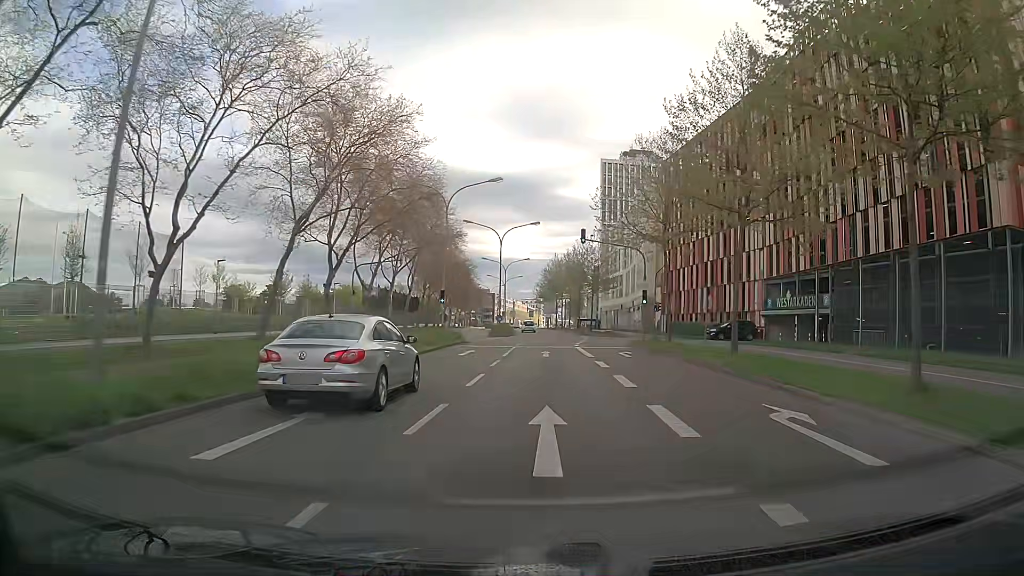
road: secondary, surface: asphalt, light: Day
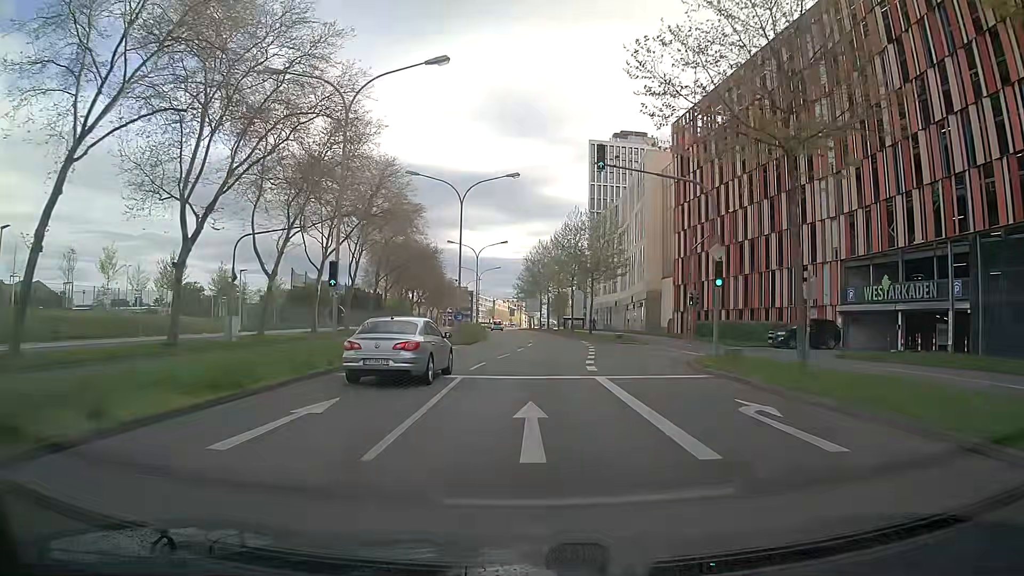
(+0.4, +19.5) m; +2°
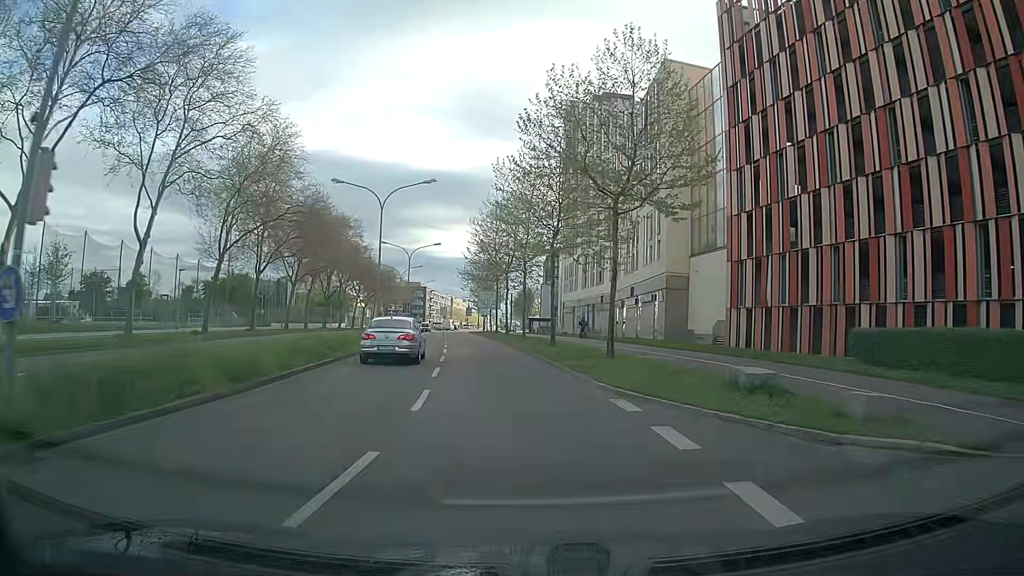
(+1.0, +32.7) m; +3°
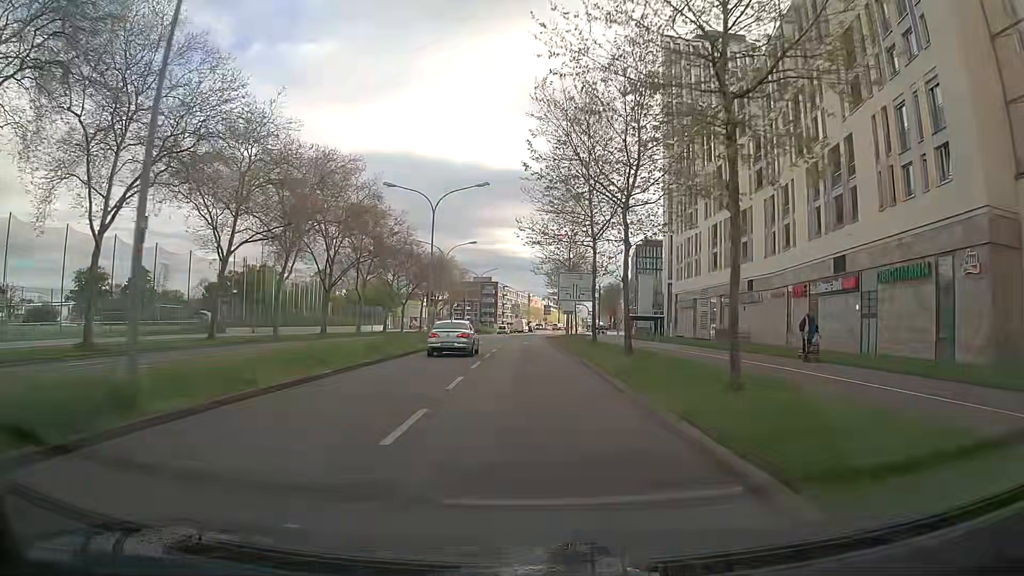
(-2.3, +32.6) m; -6°
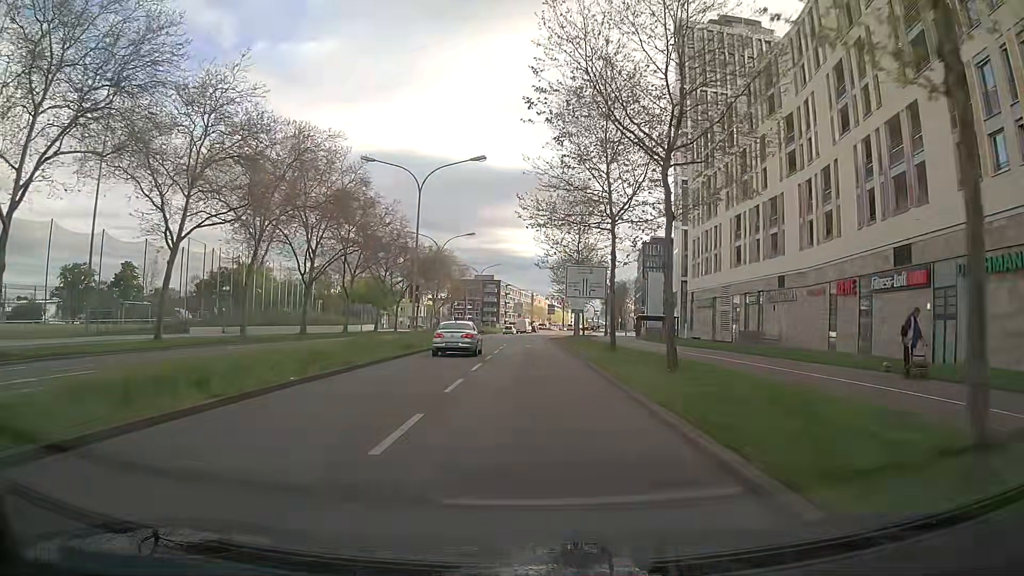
(-0.1, +6.7) m; -1°
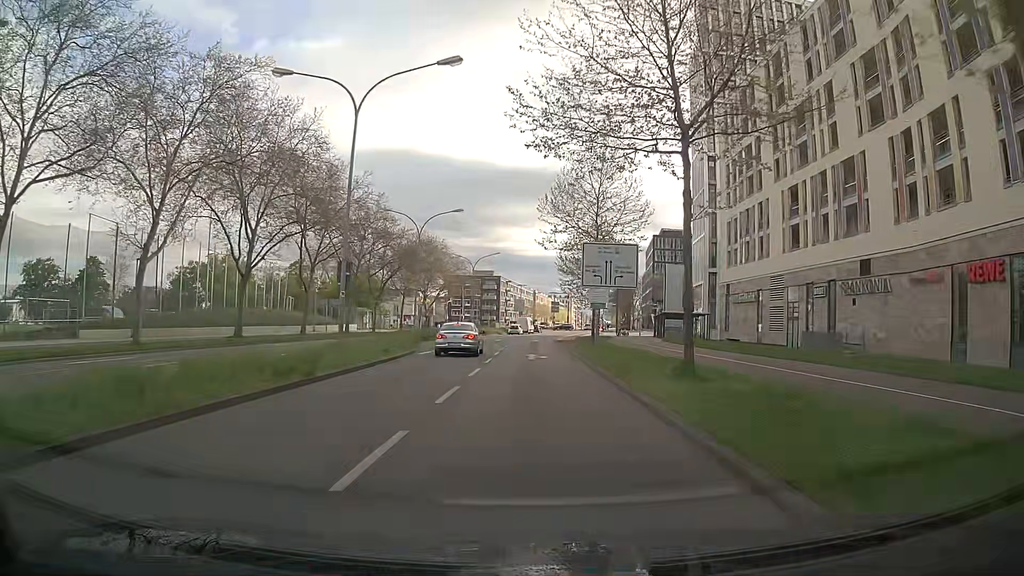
(0.0, +13.5) m; 0°
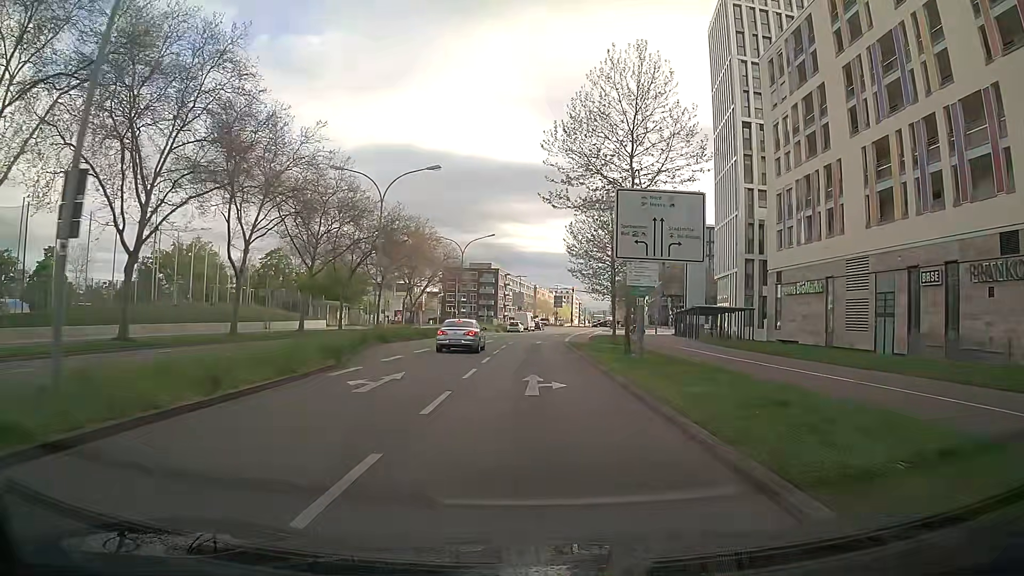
(-0.2, +13.6) m; -1°
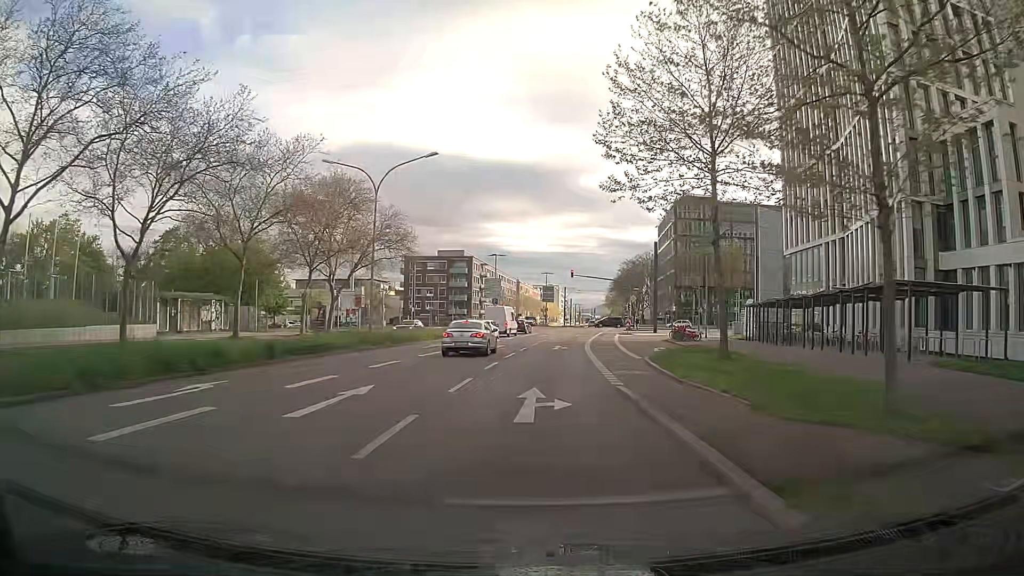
(+0.5, +33.2) m; +2°
